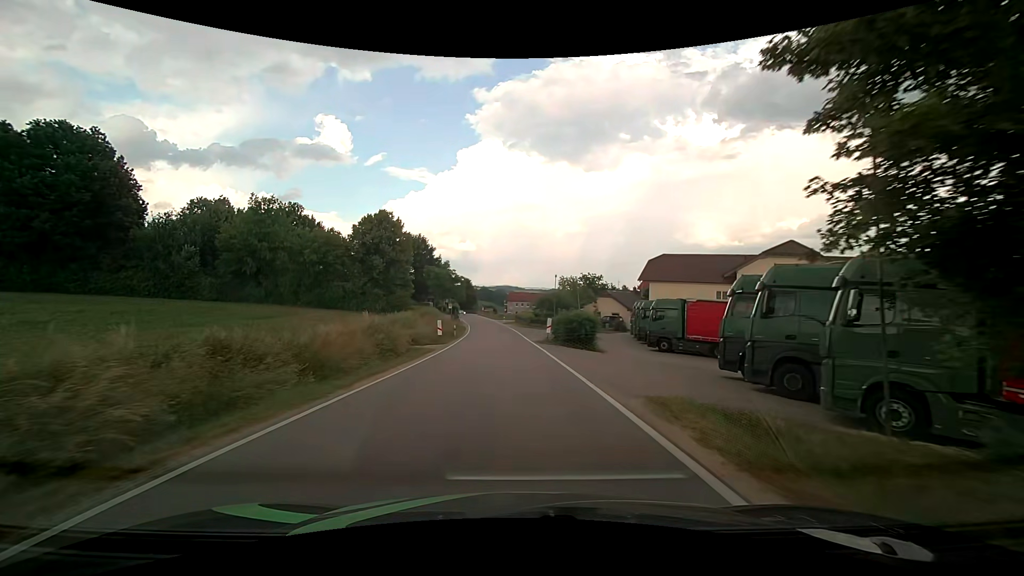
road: tertiary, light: Day
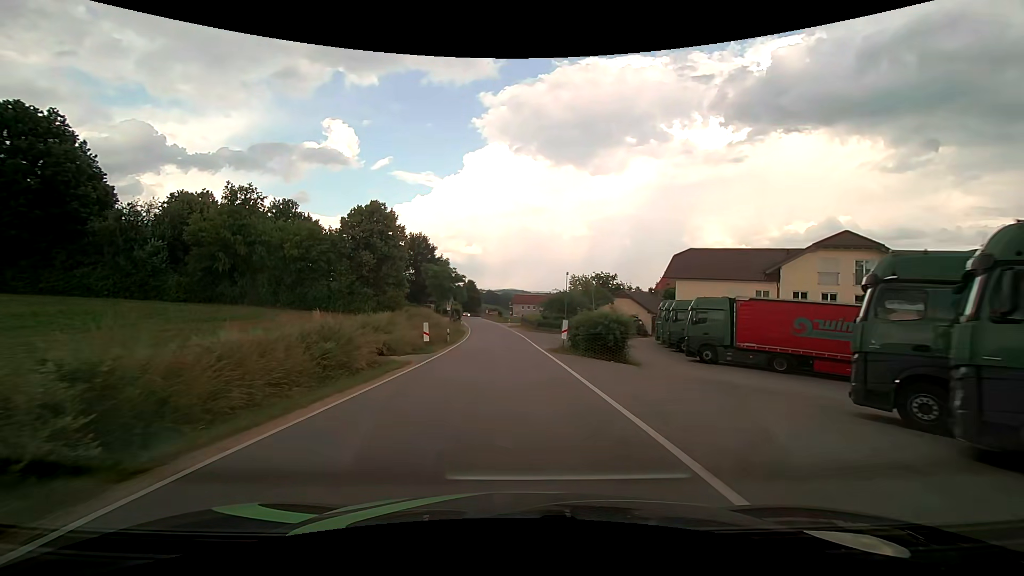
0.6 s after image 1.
(0.0, +7.0) m; -1°
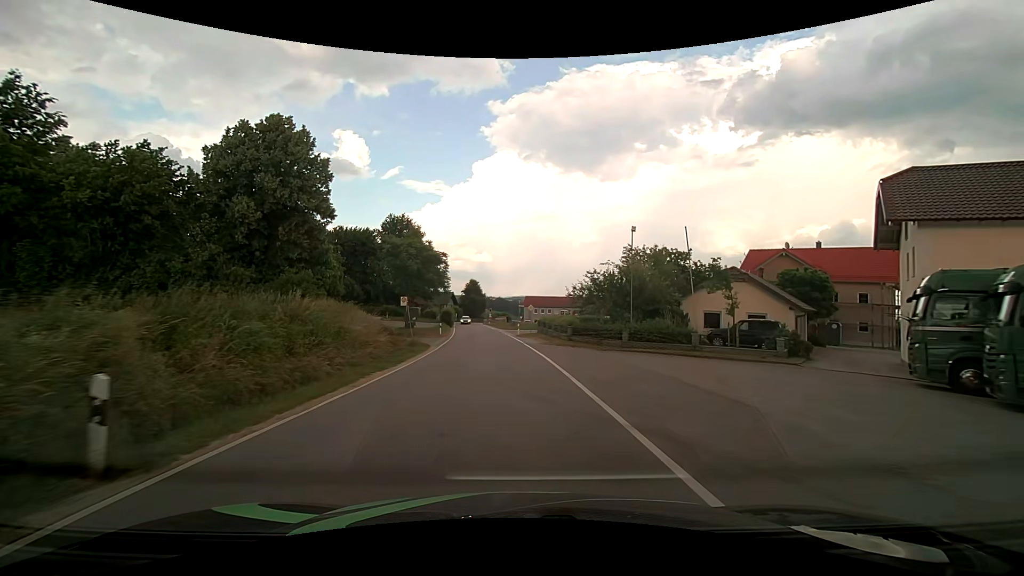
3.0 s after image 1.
(-0.2, +27.7) m; -1°
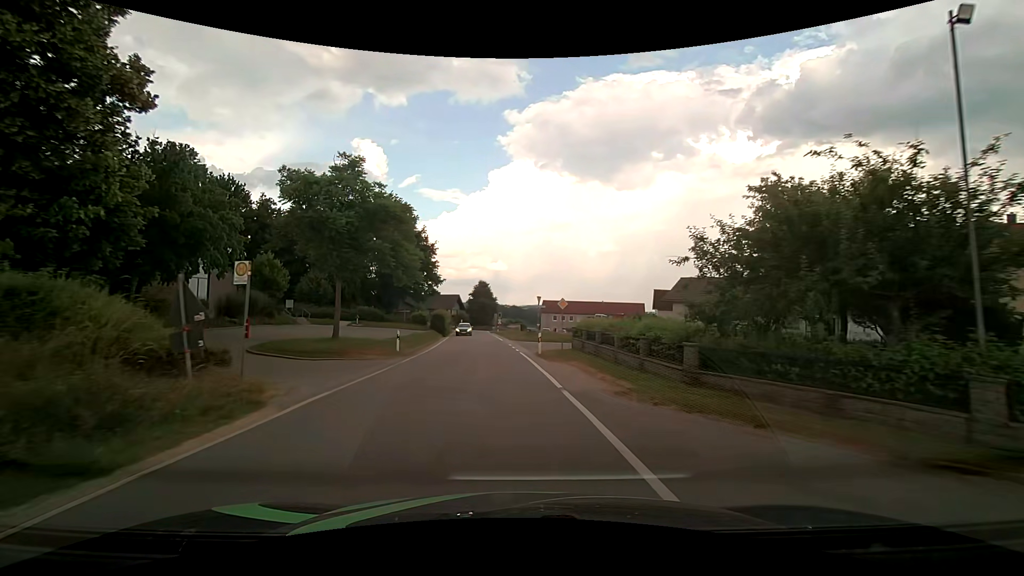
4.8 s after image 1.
(-0.2, +19.8) m; -2°
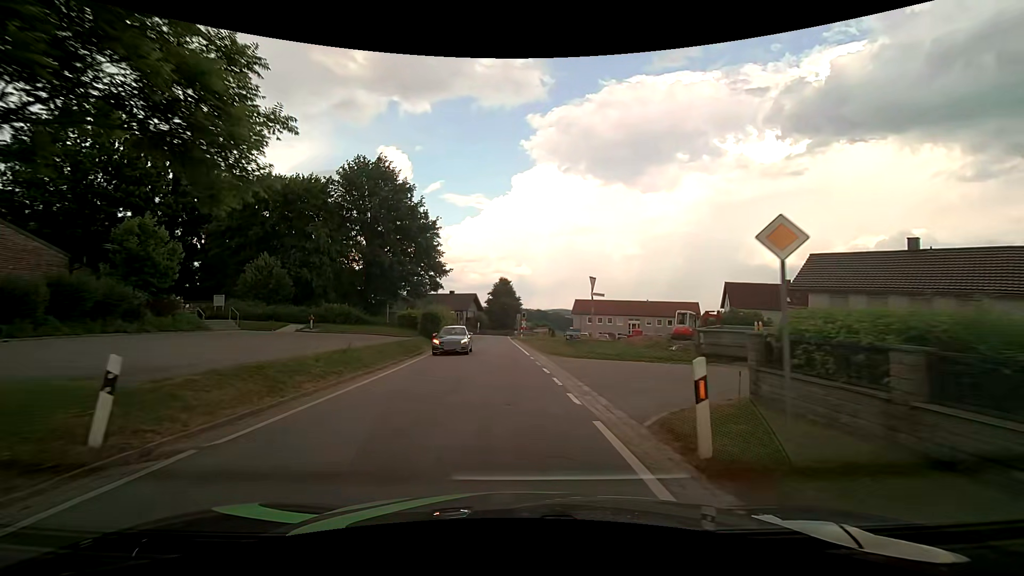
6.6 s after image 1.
(-0.5, +18.3) m; -3°
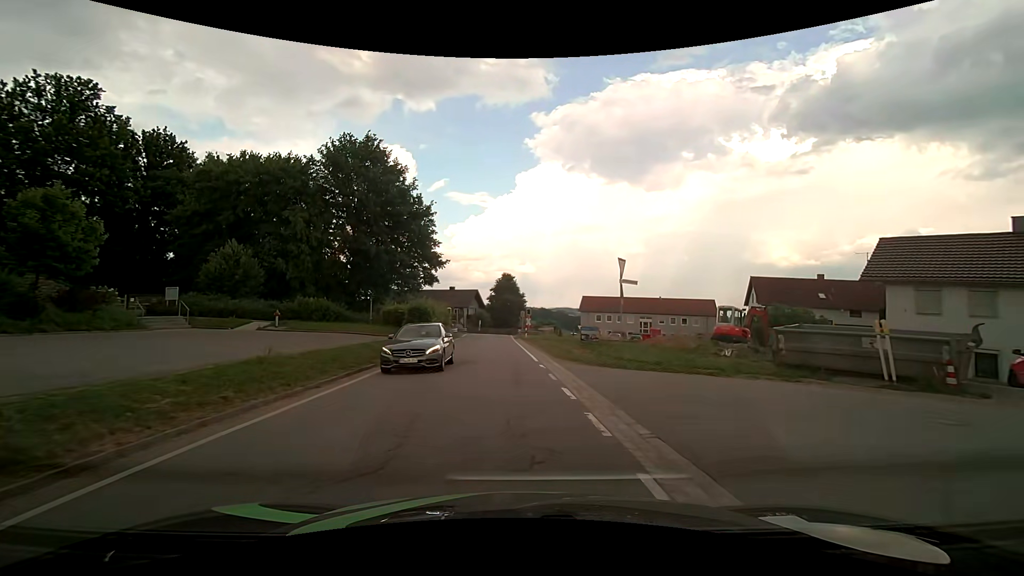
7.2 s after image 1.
(0.0, +5.8) m; 0°
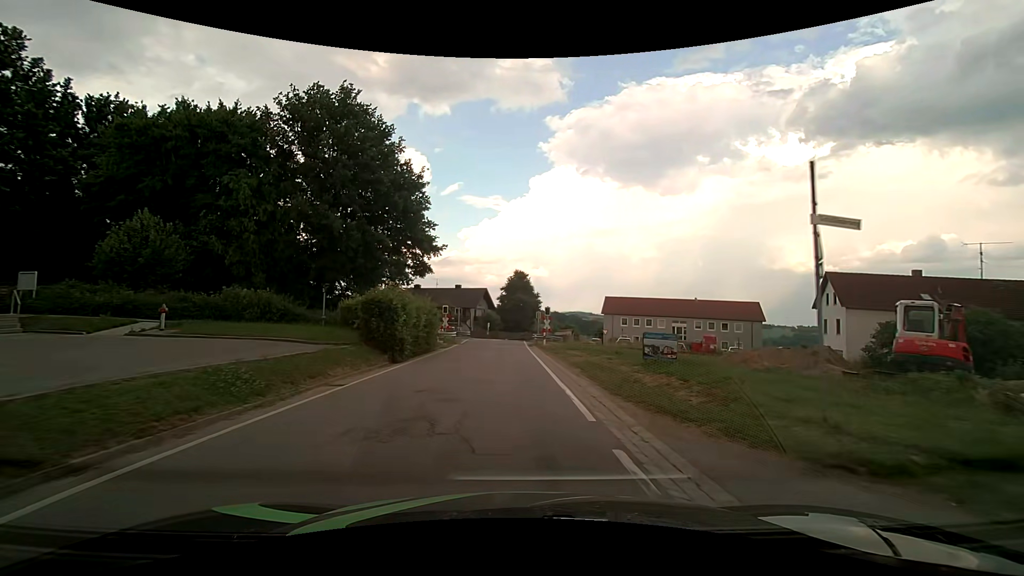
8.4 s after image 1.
(-0.1, +11.0) m; -1°
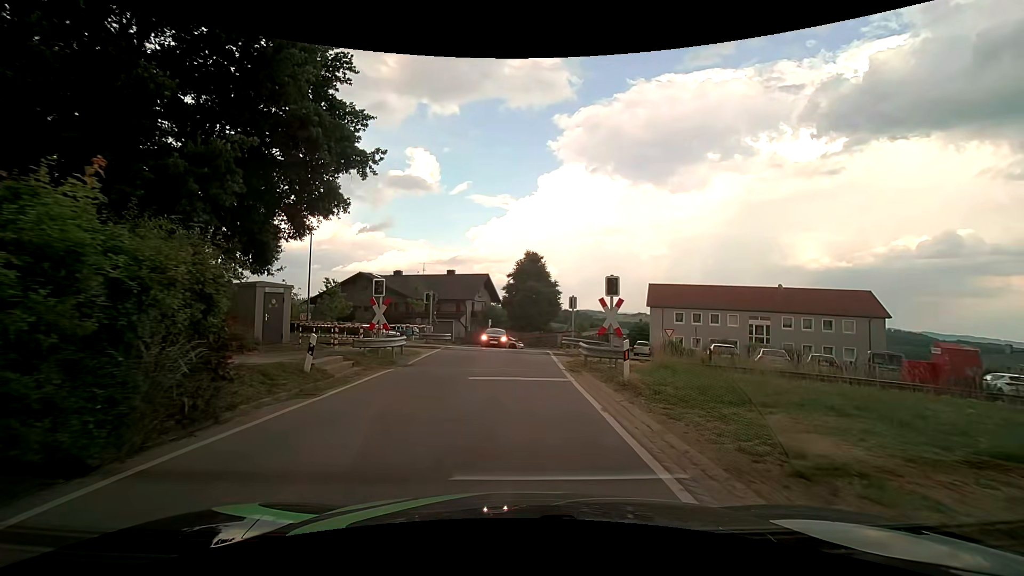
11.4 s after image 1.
(-0.4, +21.8) m; -1°
(0, +10) (0, +20) (+1, +30) (+4, +39) (+11, +45) (+21, +44) (+31, +41) (+40, +38) (+50, +35) (+59, +32) m
